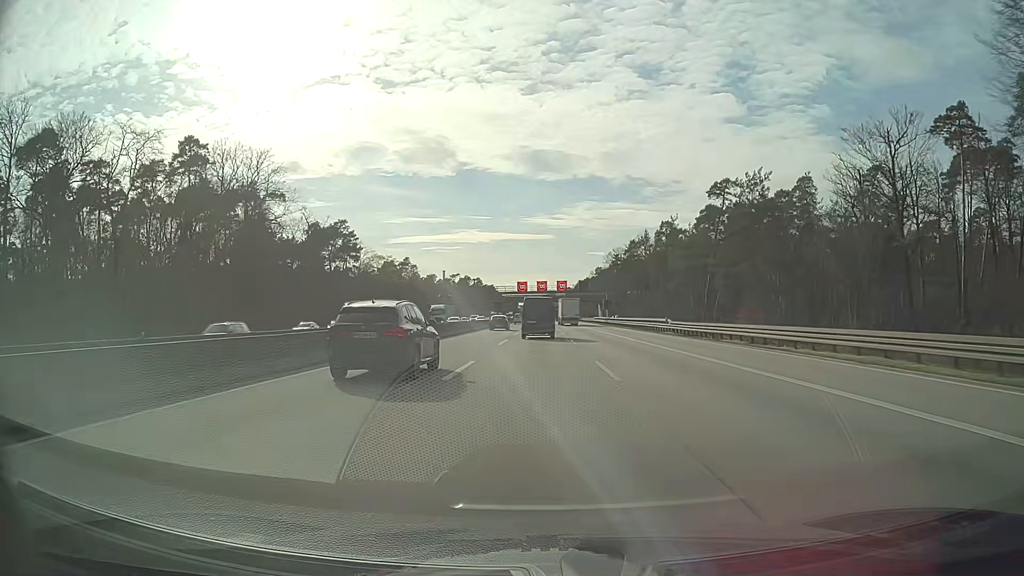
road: motorway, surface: asphalt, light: Day
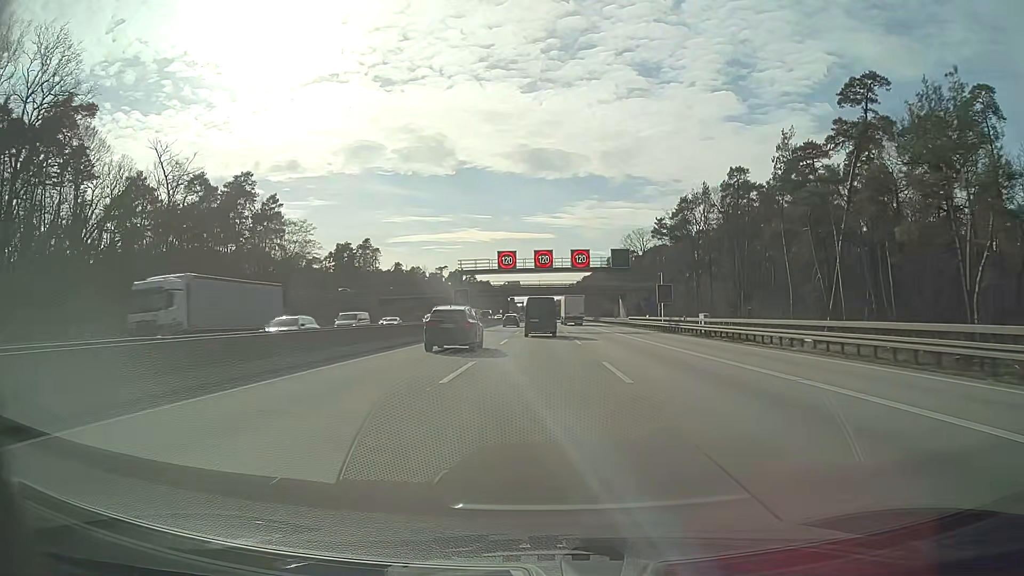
(+0.1, +54.7) m; 0°
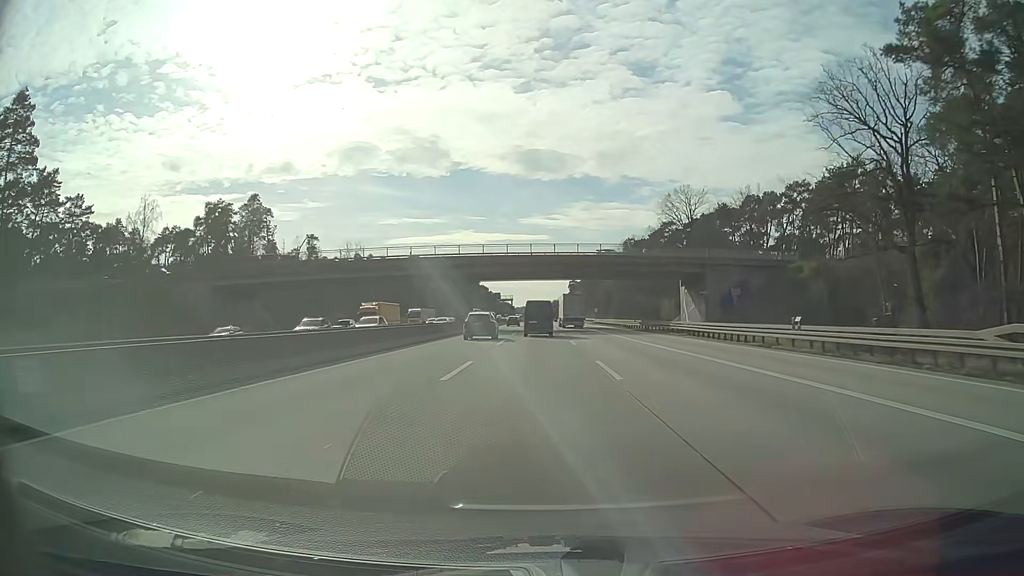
(+0.2, +71.0) m; 0°
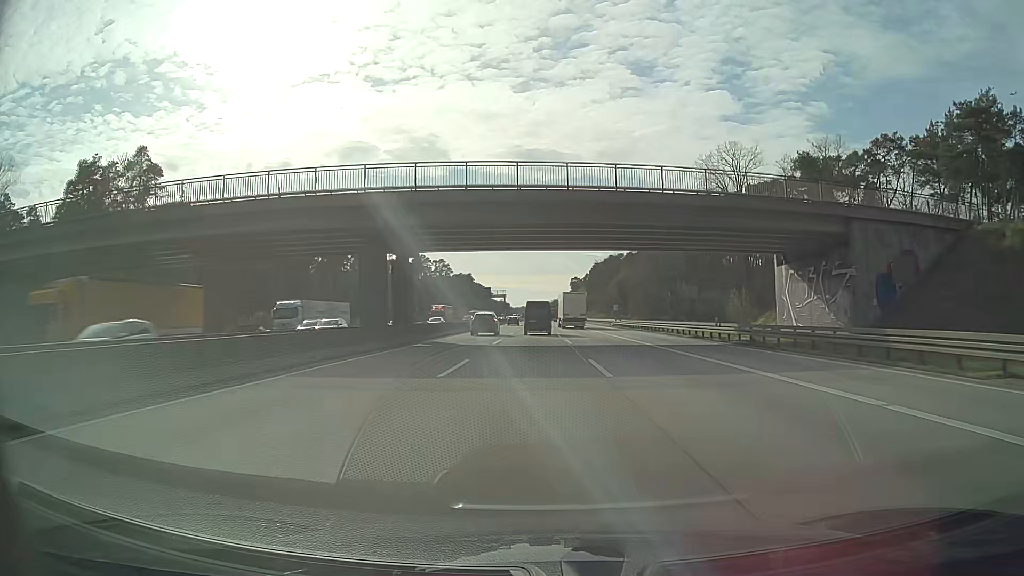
(+0.1, +35.2) m; 0°
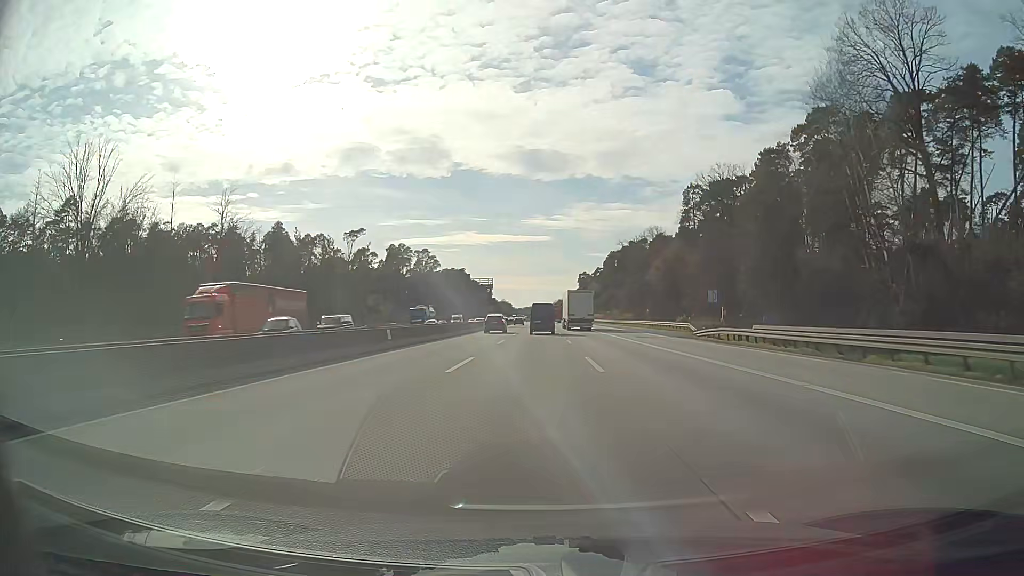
(+0.2, +52.5) m; 0°
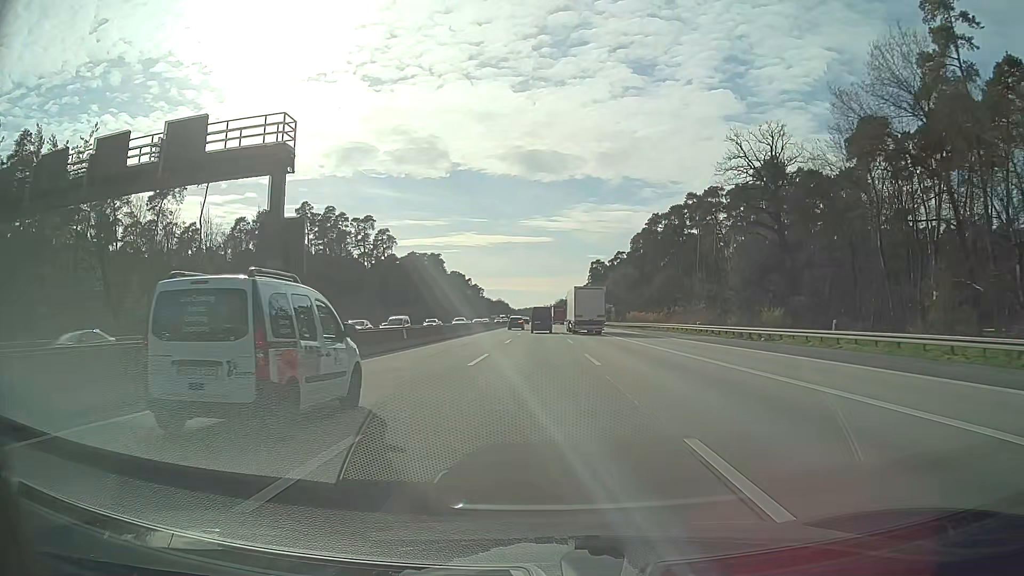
(-0.5, +87.2) m; 0°
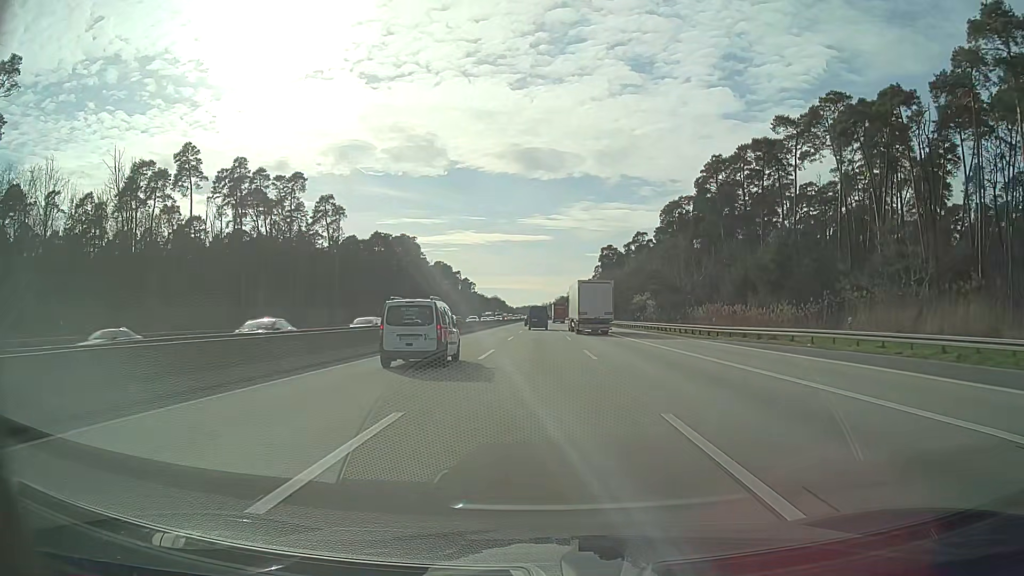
(-0.1, +52.2) m; 0°
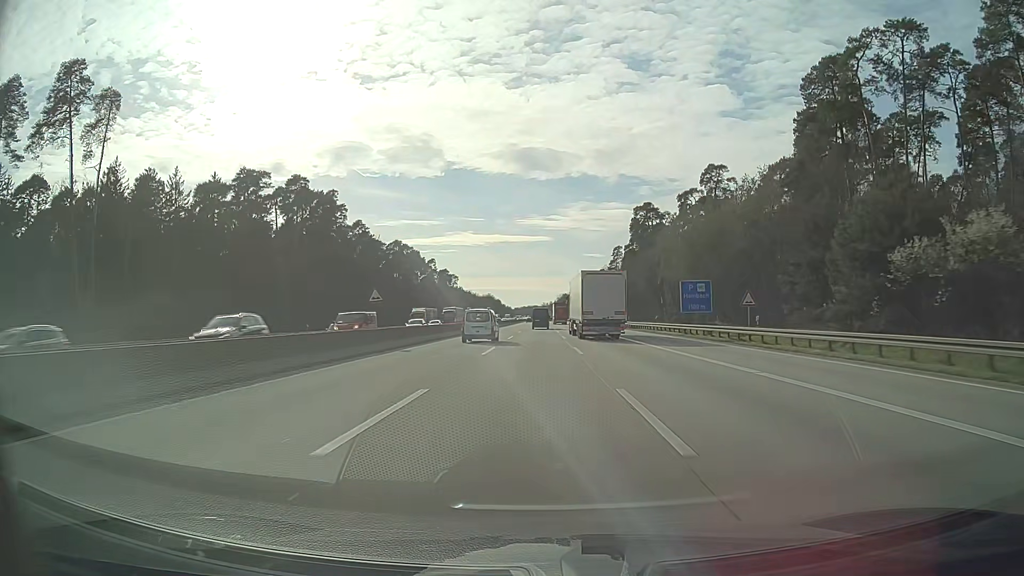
(+0.4, +87.0) m; 0°
(0, +10) (0, +20) (0, +30) (0, +40) (0, +50) (0, +60) (0, +70) (0, +80) (0, +90) (0, +100) m
